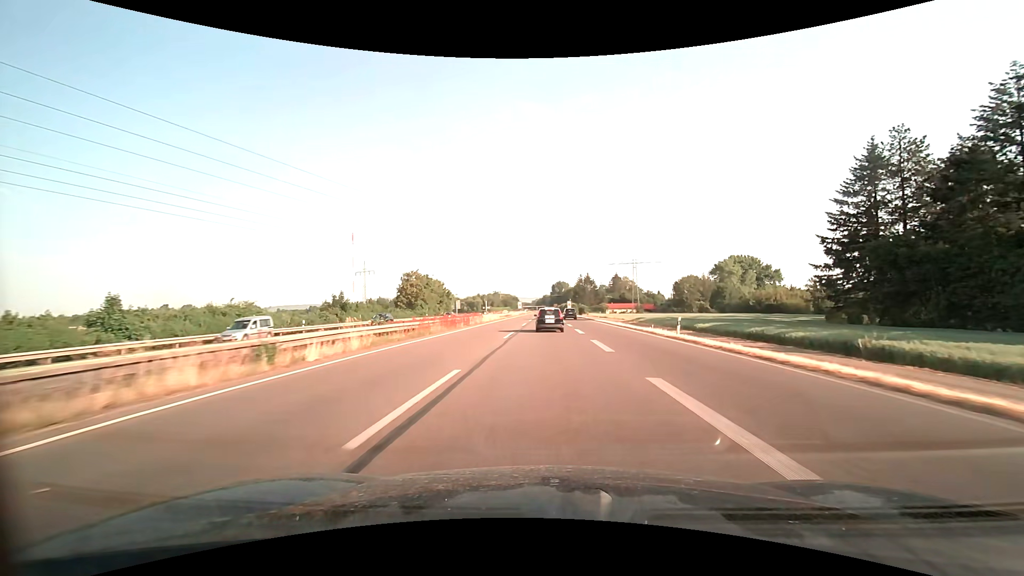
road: trunk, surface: asphalt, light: Day
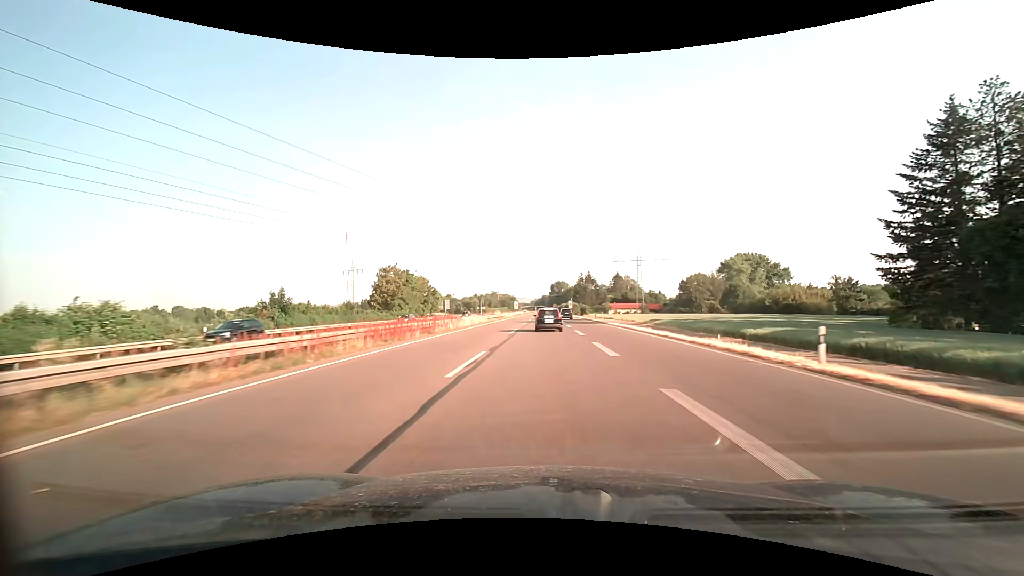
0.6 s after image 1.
(0.0, +13.4) m; 0°
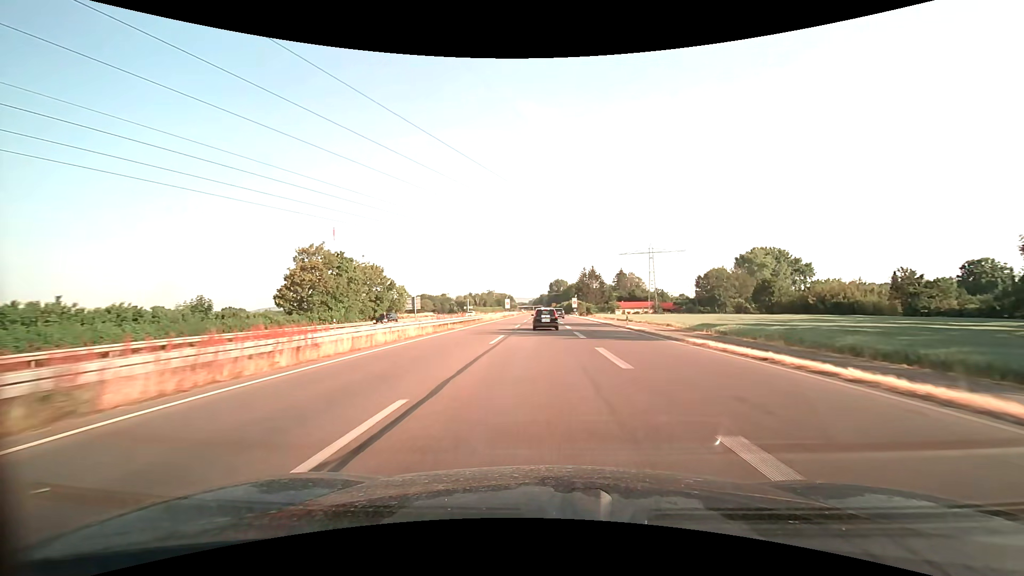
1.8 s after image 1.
(0.0, +27.2) m; 0°
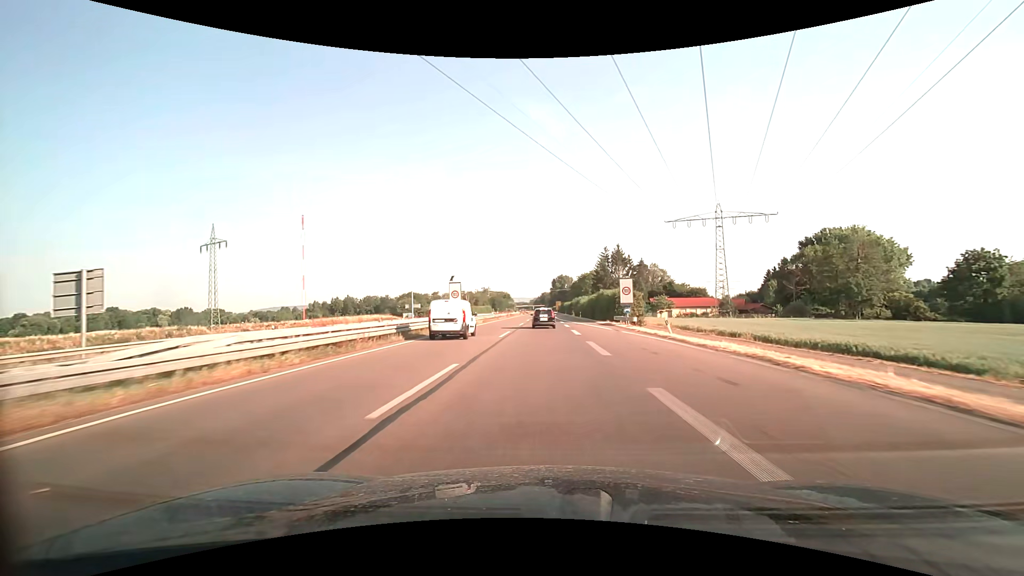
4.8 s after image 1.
(-0.3, +68.9) m; 0°
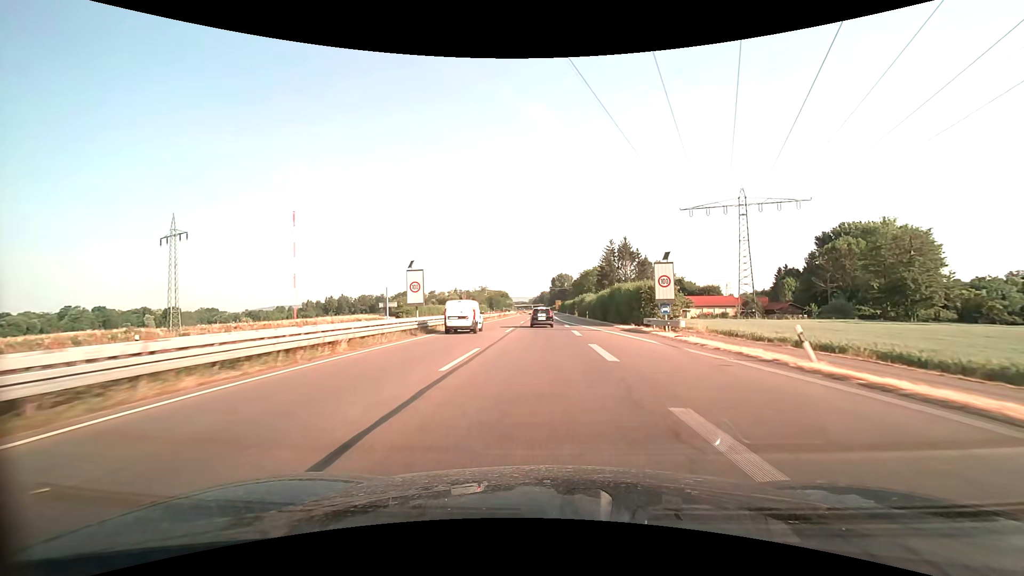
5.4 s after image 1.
(0.0, +13.9) m; 0°
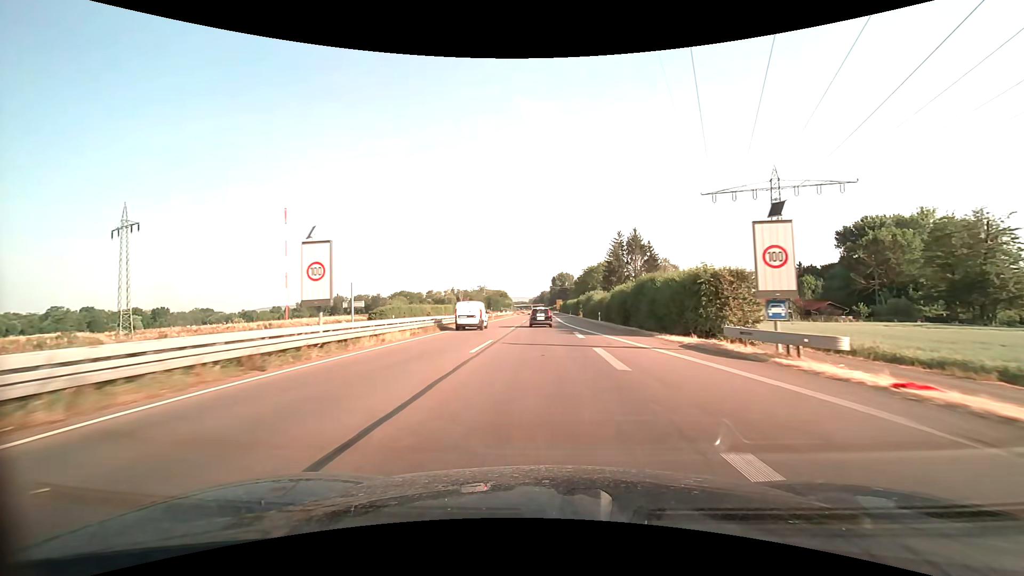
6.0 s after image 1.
(0.0, +13.9) m; 0°
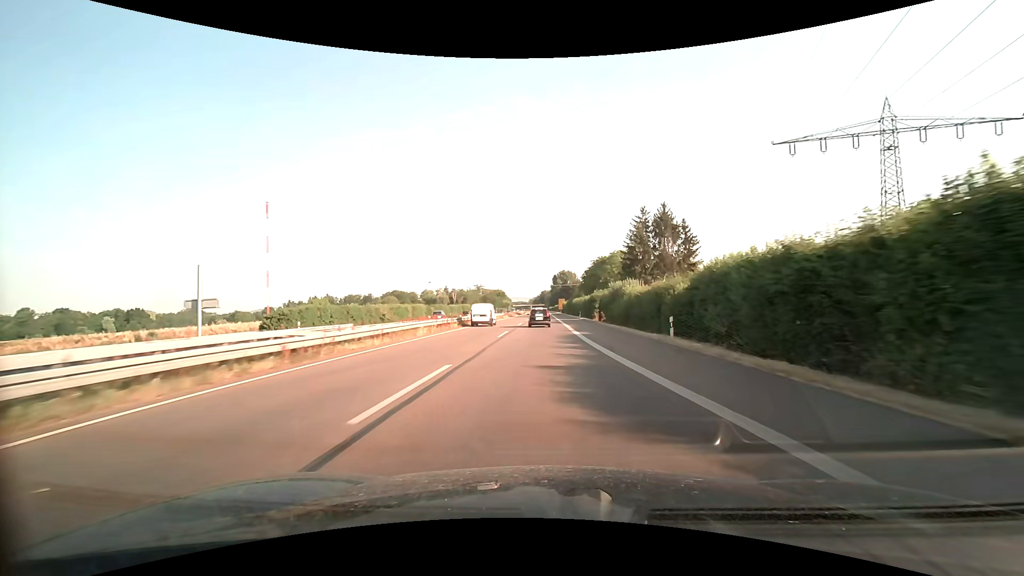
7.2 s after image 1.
(0.0, +27.9) m; 0°
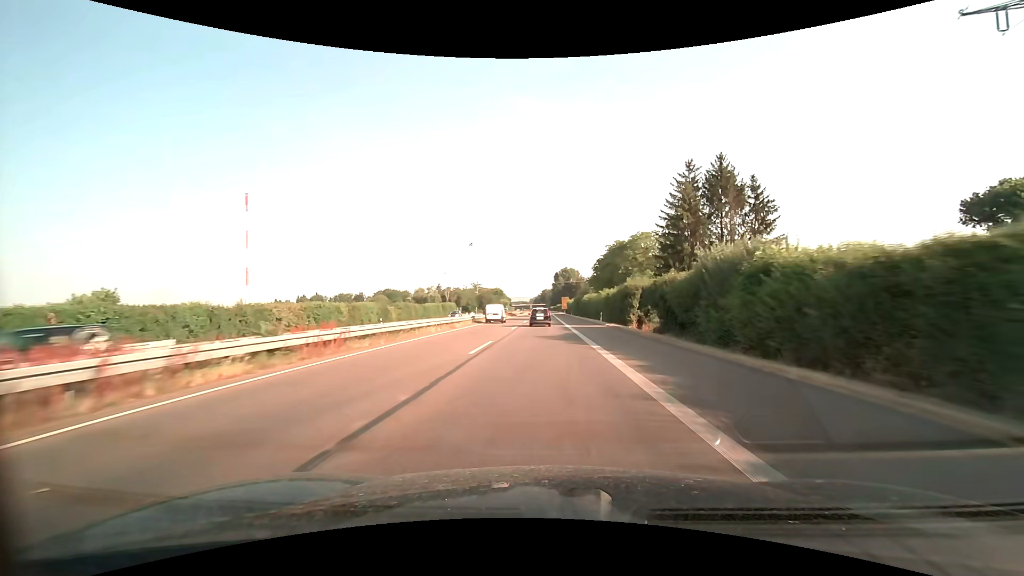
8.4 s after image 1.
(0.0, +27.8) m; 0°
(0, +10) (0, +20) (0, +30) (0, +40) (0, +50) (0, +60) (0, +70) (0, +80) (0, +90) (0, +100) m
